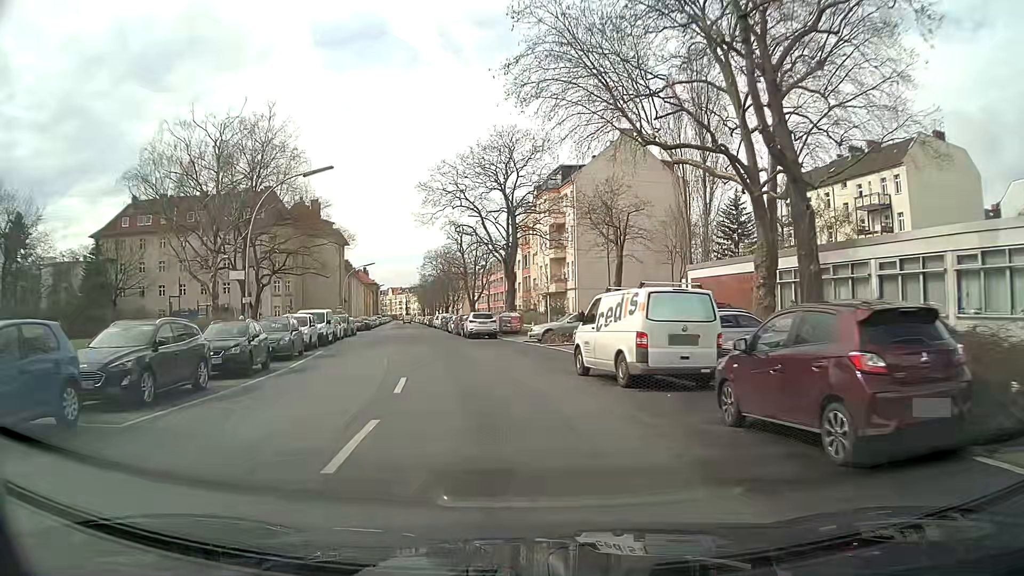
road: tertiary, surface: asphalt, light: Day
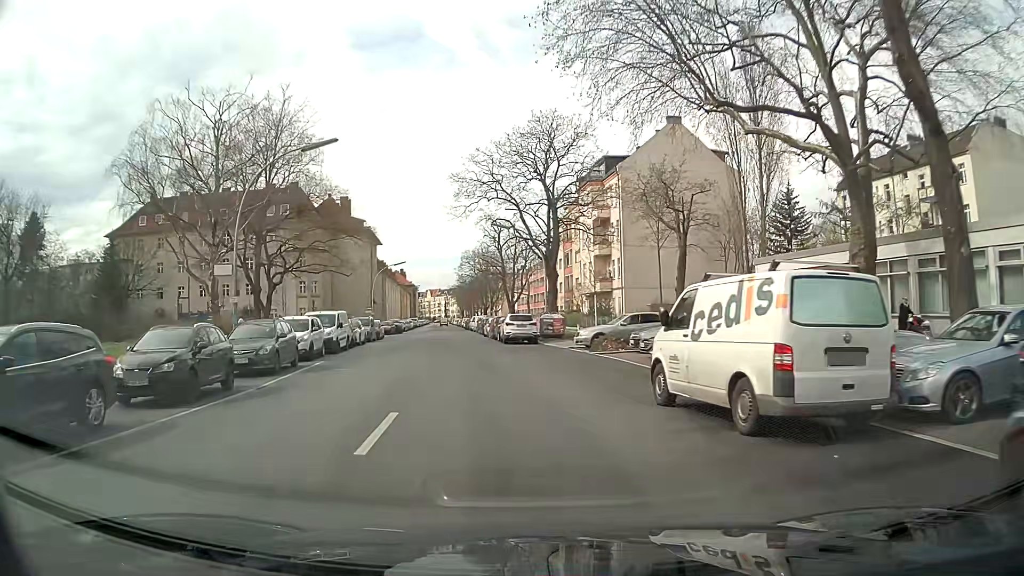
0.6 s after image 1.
(-0.2, +5.2) m; -3°
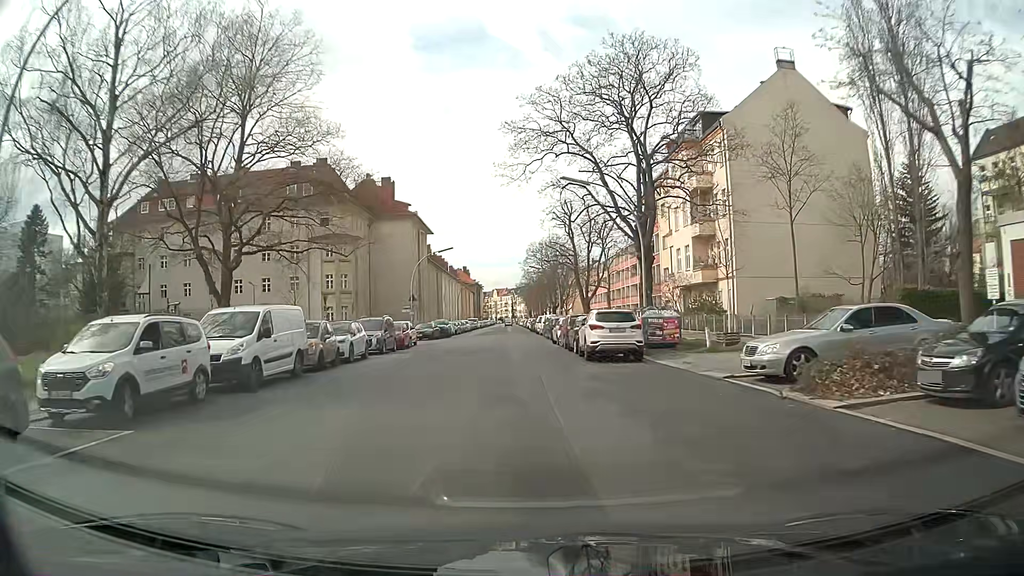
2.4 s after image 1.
(-0.9, +15.5) m; -6°
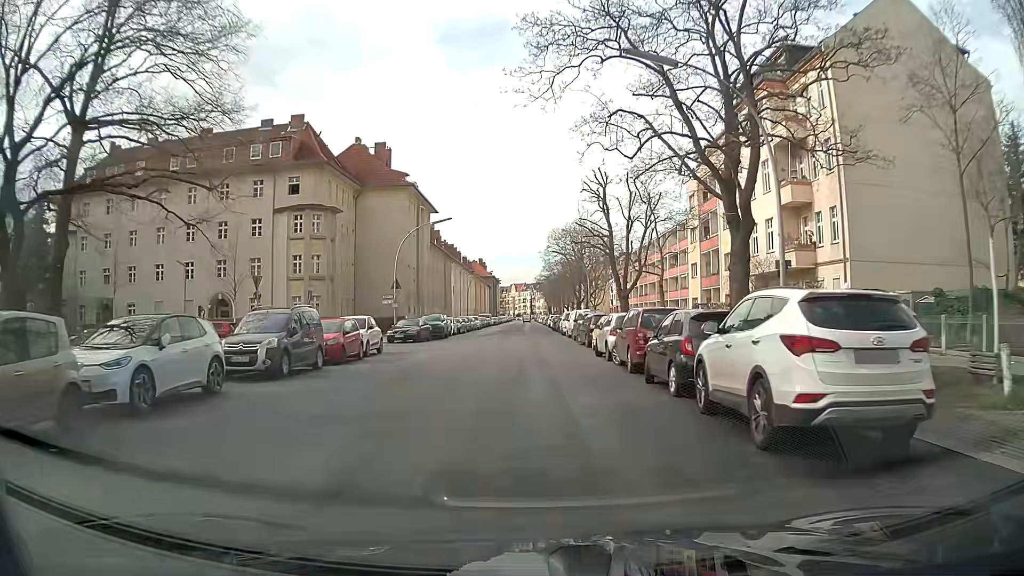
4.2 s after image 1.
(-0.4, +15.4) m; -2°
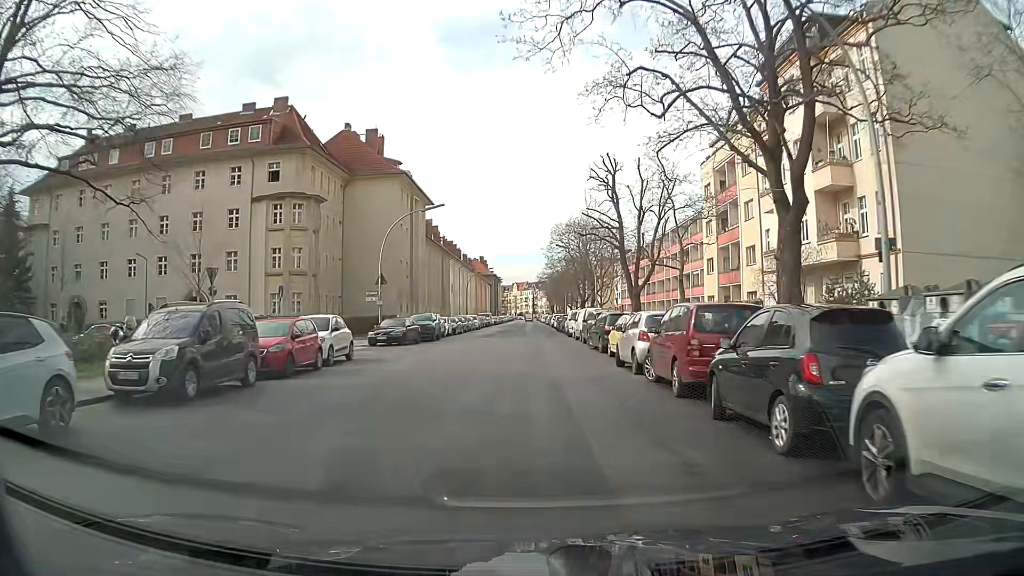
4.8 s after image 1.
(0.0, +5.1) m; 0°
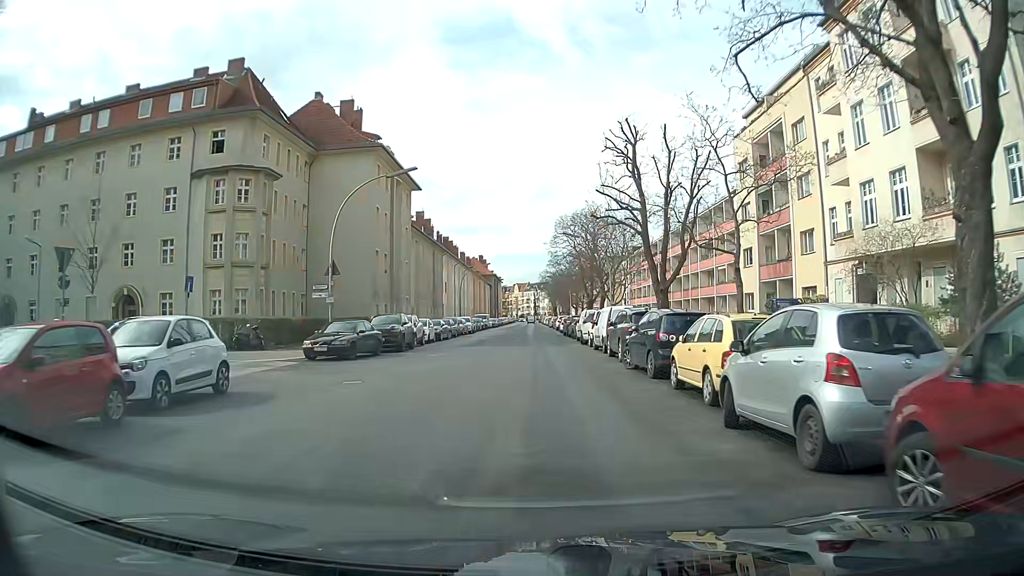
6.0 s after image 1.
(-0.1, +10.2) m; 0°
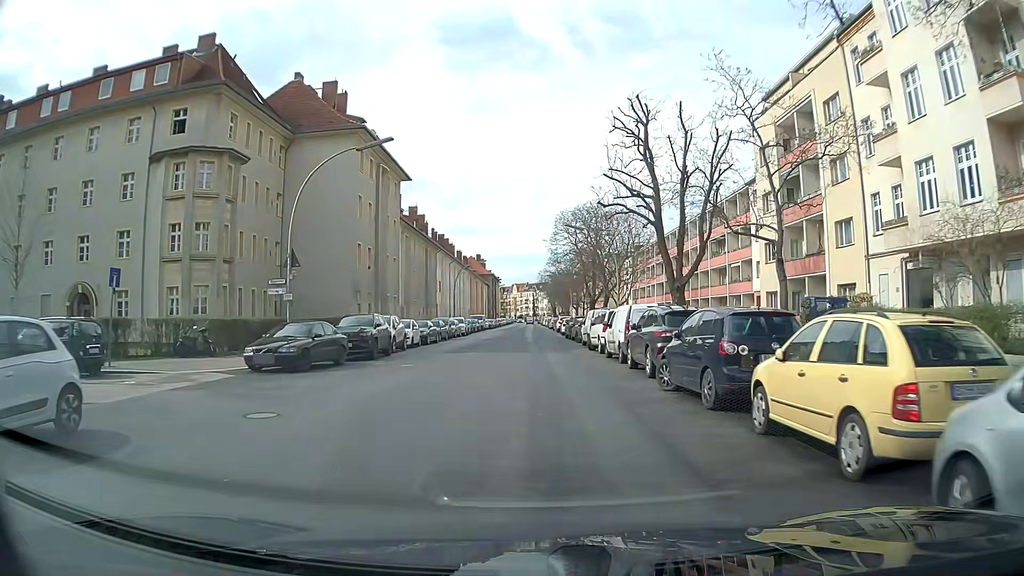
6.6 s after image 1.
(0.0, +5.1) m; 0°
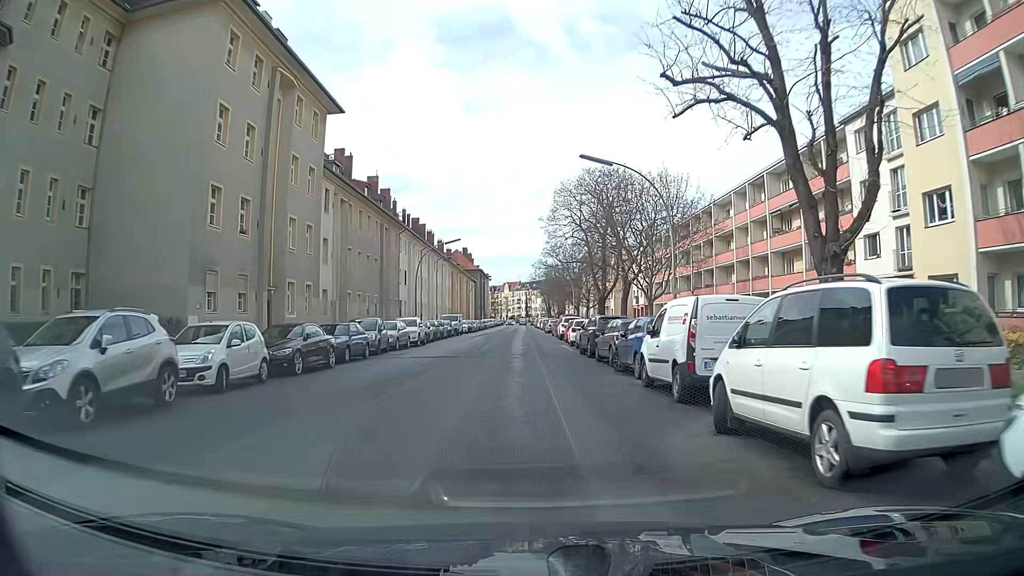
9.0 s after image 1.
(+0.4, +21.1) m; +1°
(0, +10) (0, +20) (0, +30) (0, +40) (0, +50) (0, +60) (0, +70) (0, +80) (0, +90) (0, +100) m
